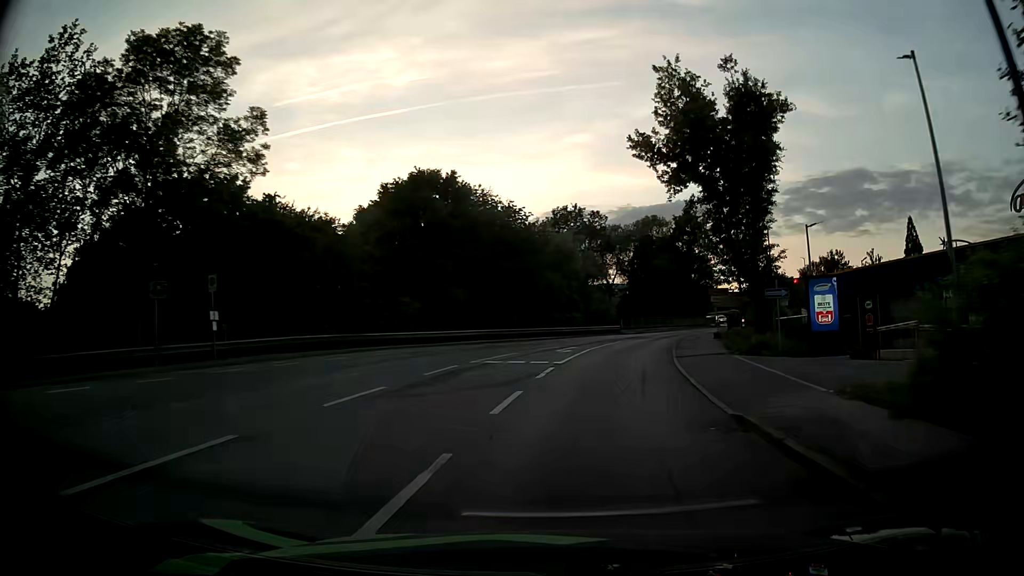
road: tertiary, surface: asphalt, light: Day
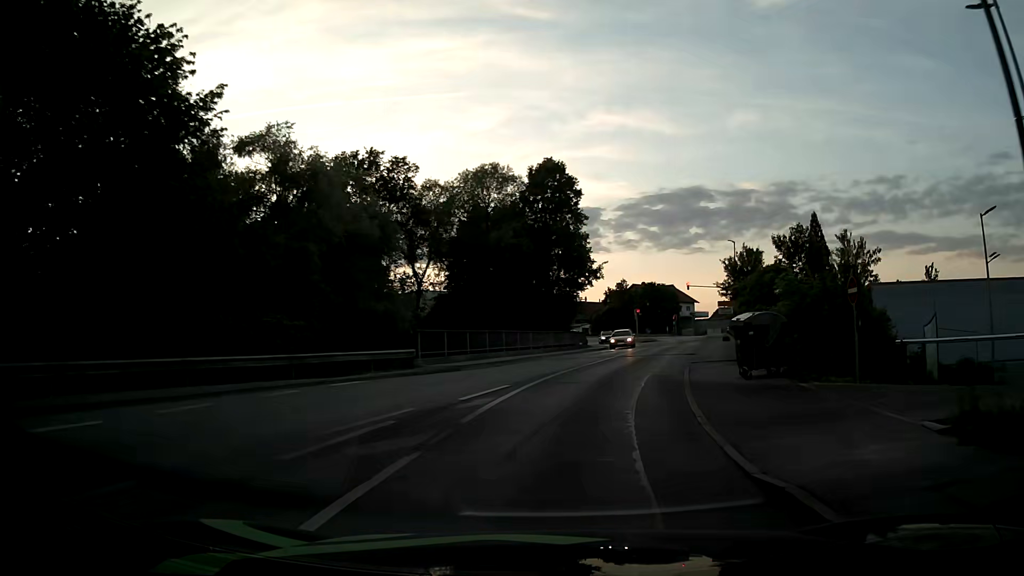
(+4.2, +33.2) m; +14°
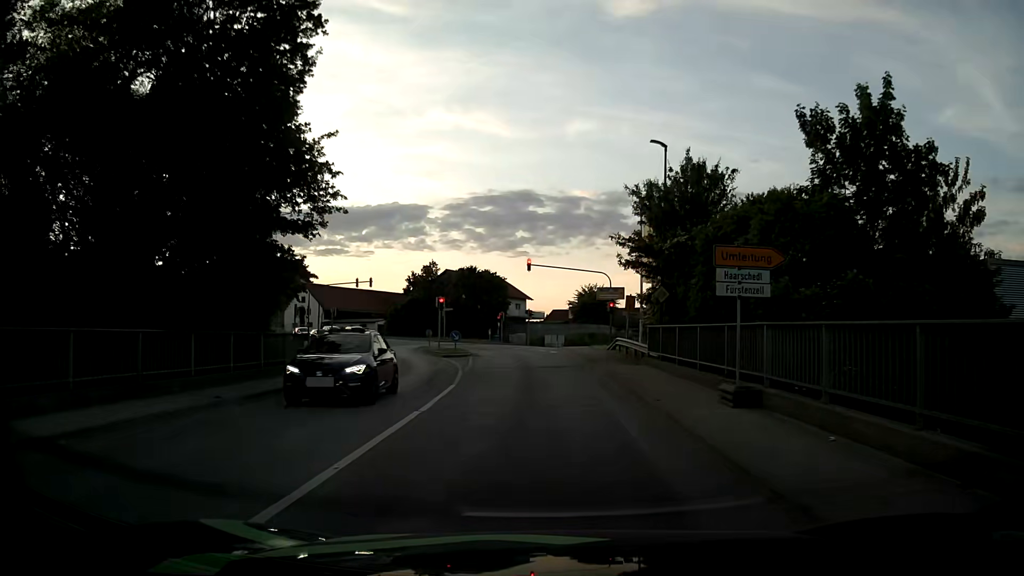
(+5.2, +31.3) m; +16°
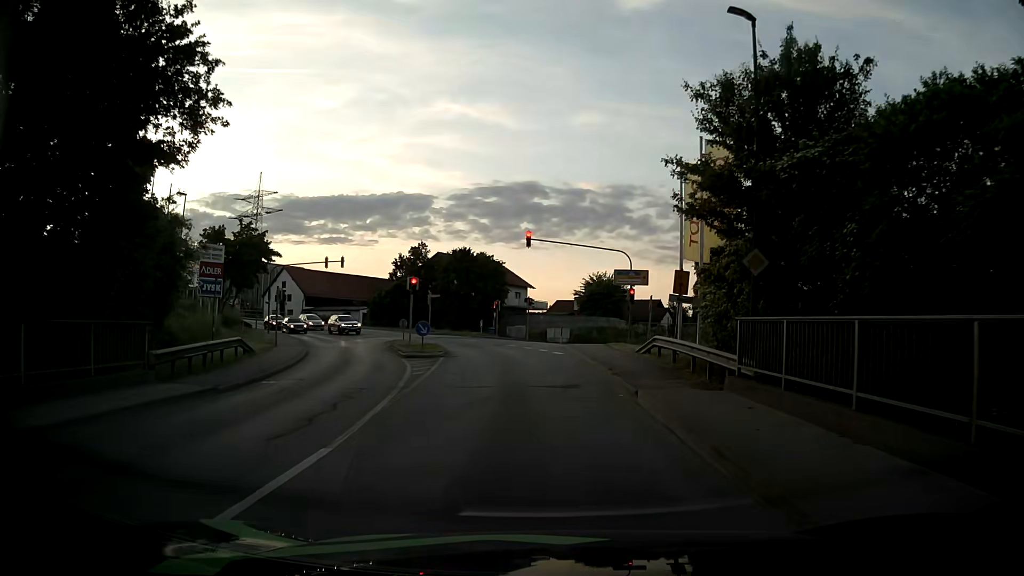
(0.0, +10.0) m; 0°
(0, +10) (-1, +20) (-2, +30) (-5, +40) (-9, +49) (-13, +58) (-19, +66) (-25, +74) (-32, +81) (-40, +87) m
